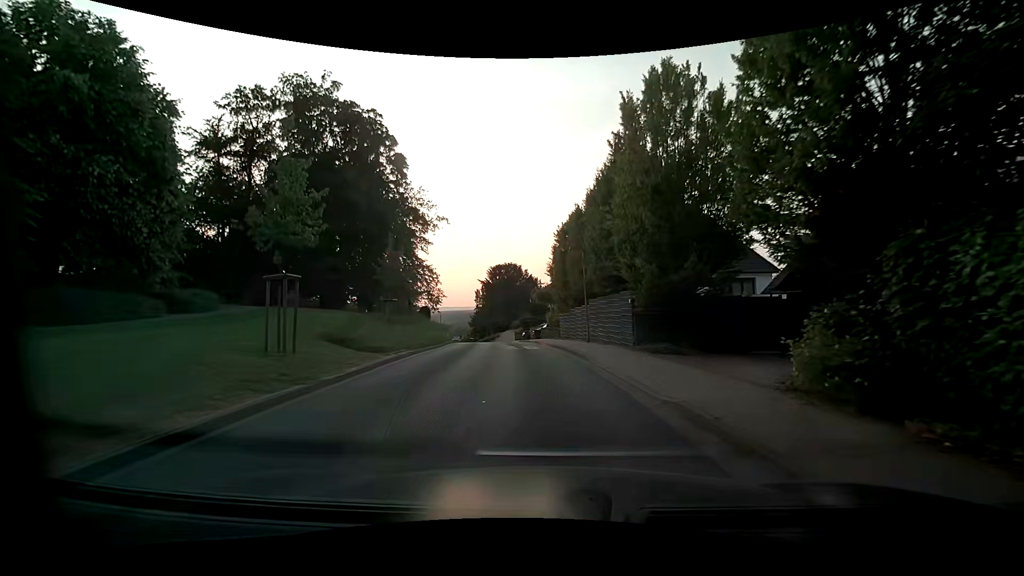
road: residential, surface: asphalt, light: Day
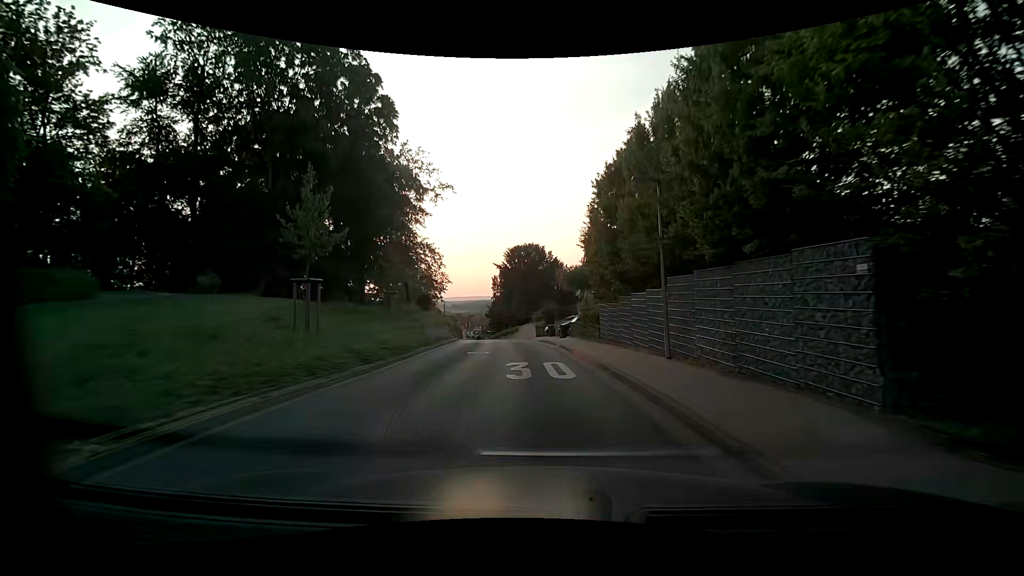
(-0.4, +11.2) m; -3°
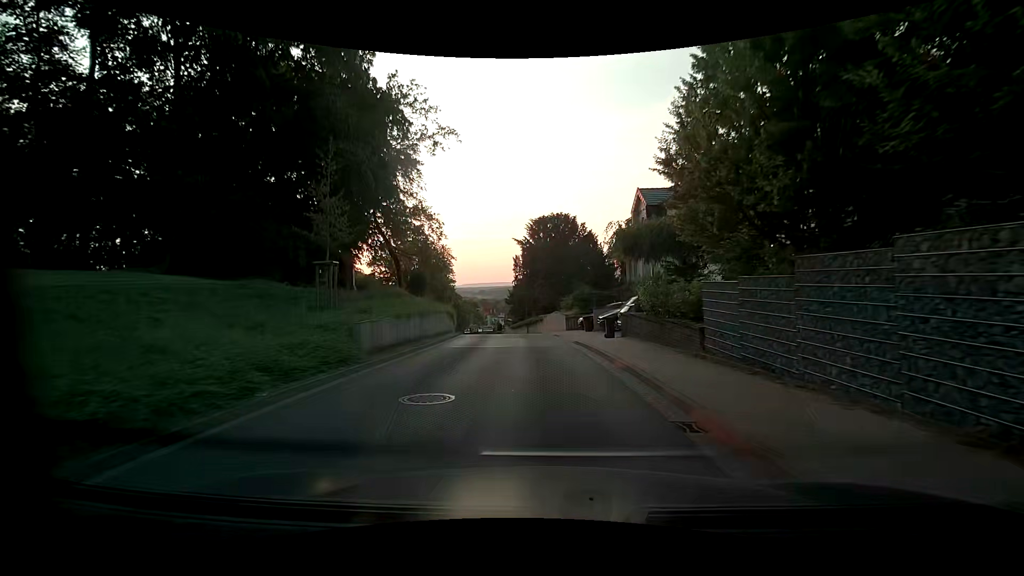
(-0.4, +11.5) m; -4°
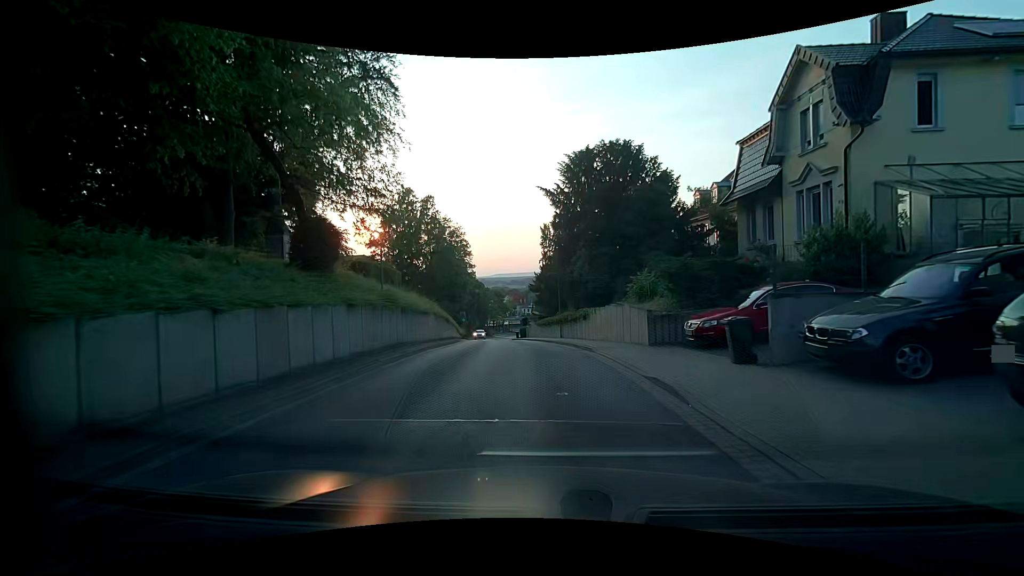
(-0.4, +19.2) m; -3°
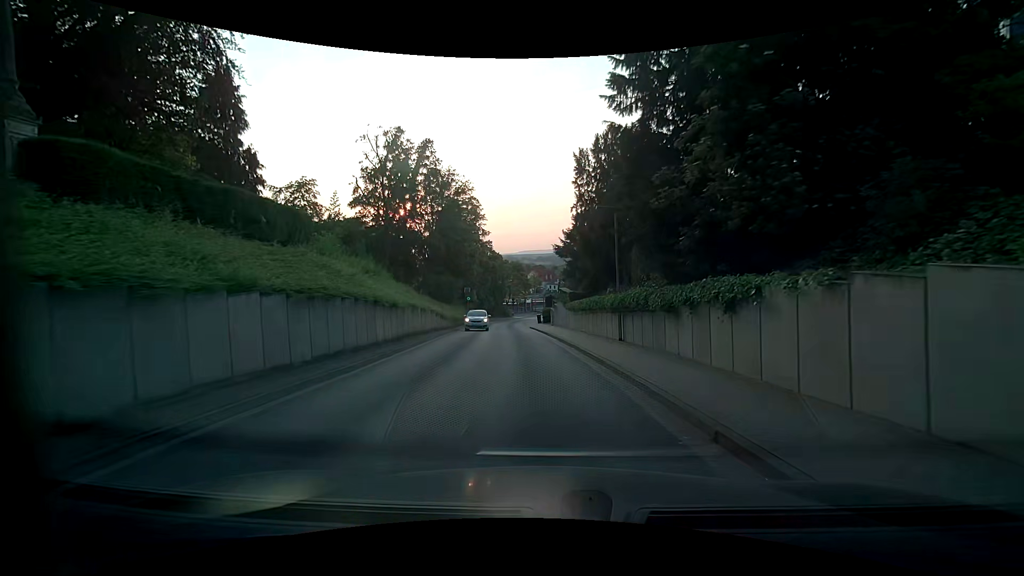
(-0.4, +18.2) m; -4°
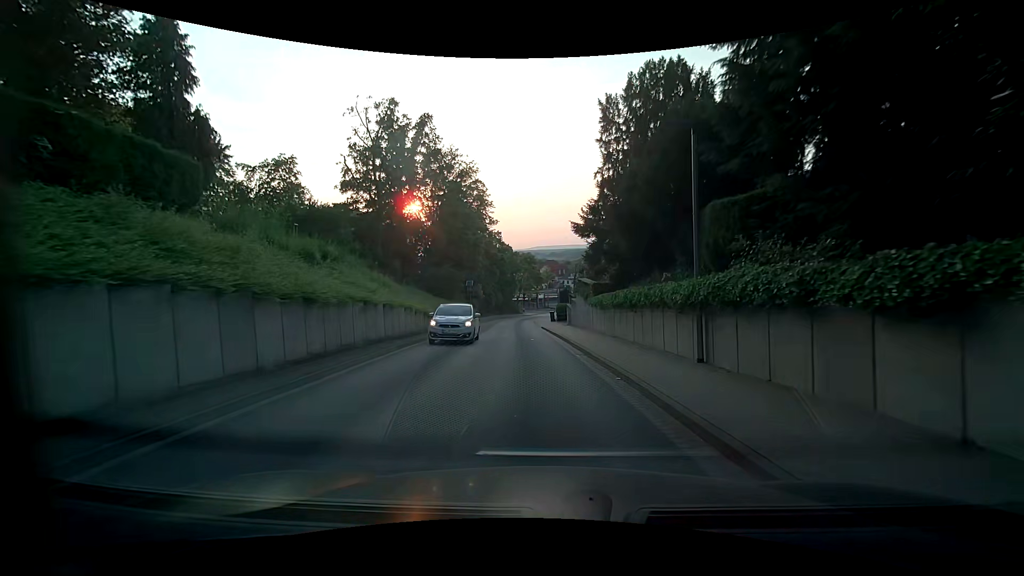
(-0.1, +7.4) m; 0°
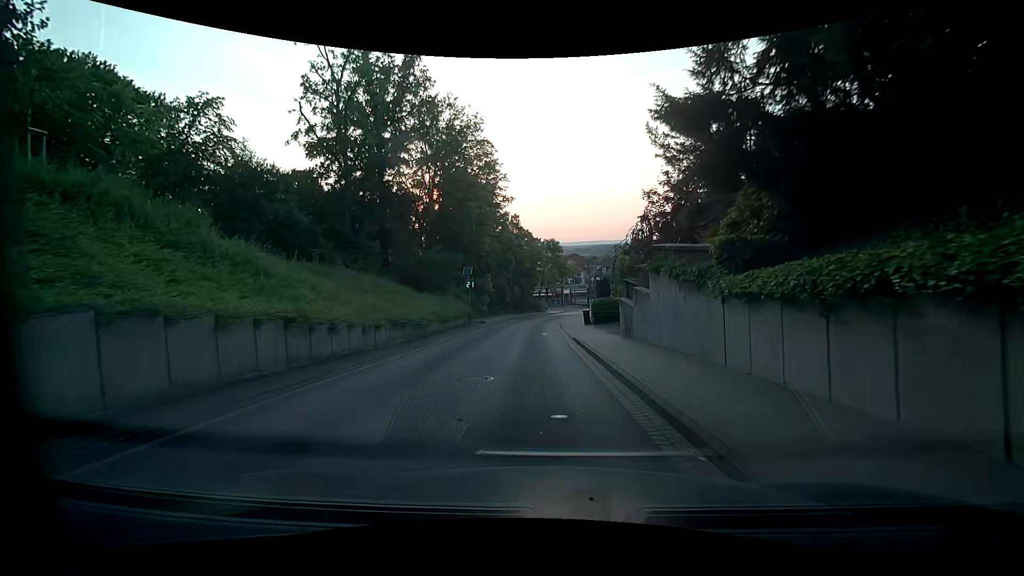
(-0.5, +14.6) m; -2°
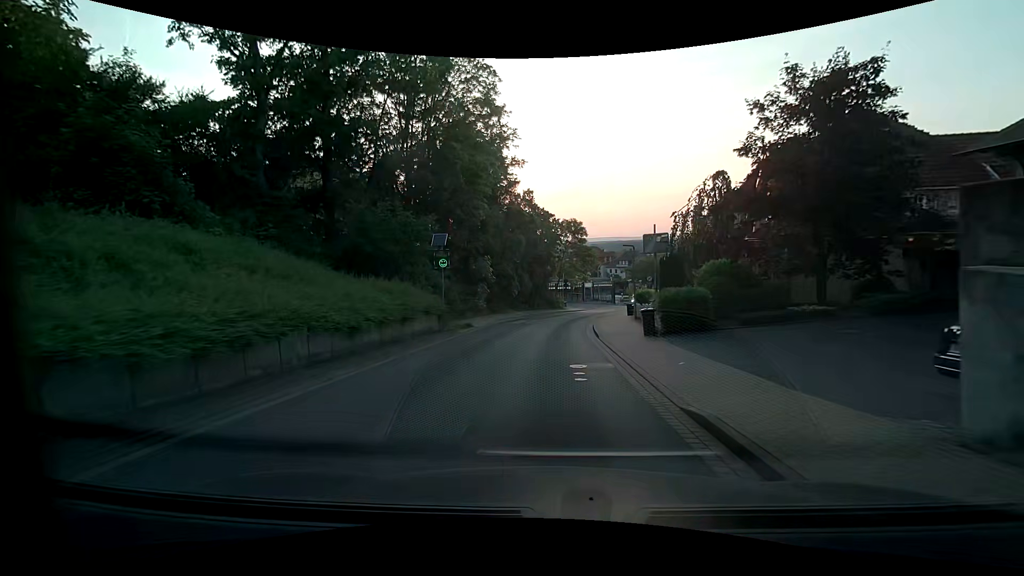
(-0.7, +14.4) m; -3°
(0, +10) (0, +20) (+1, +30) (+2, +40) (+4, +50) (+7, +59) (+10, +69) (+14, +78) (+20, +86) (+26, +94) m
